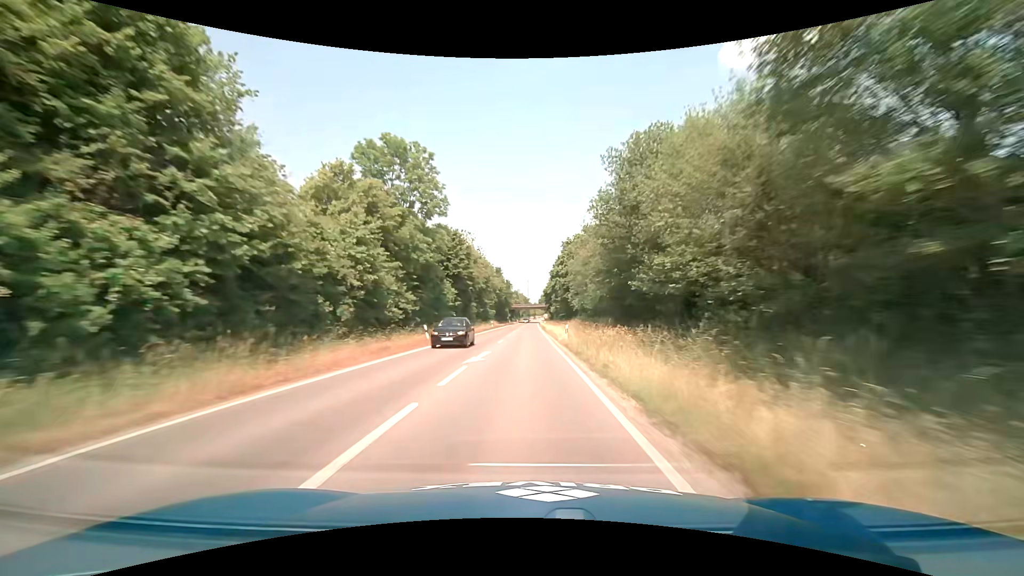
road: secondary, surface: asphalt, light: Day
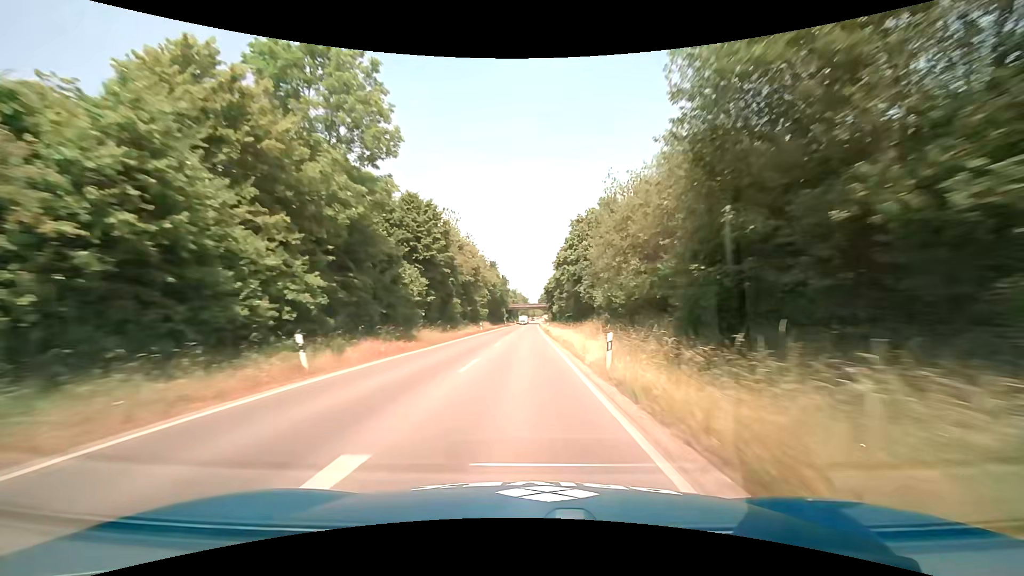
(0.0, +15.4) m; 0°
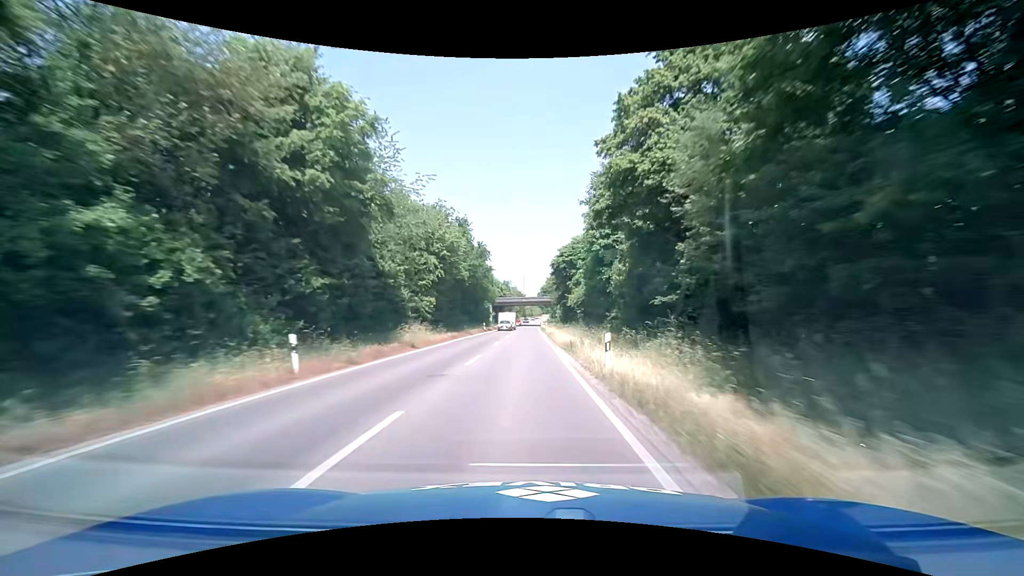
(+0.1, +46.1) m; 0°
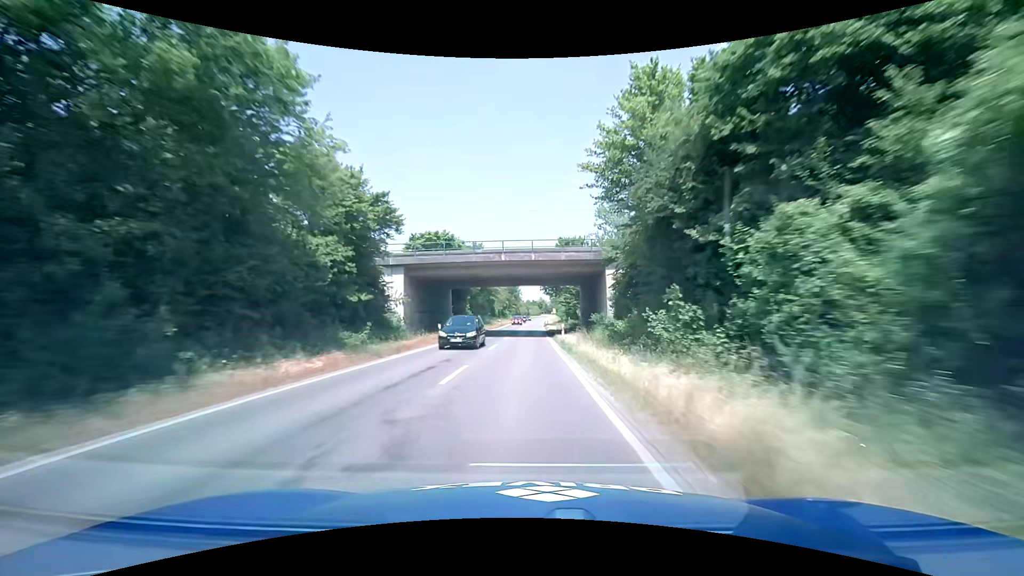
(+1.0, +76.6) m; +1°
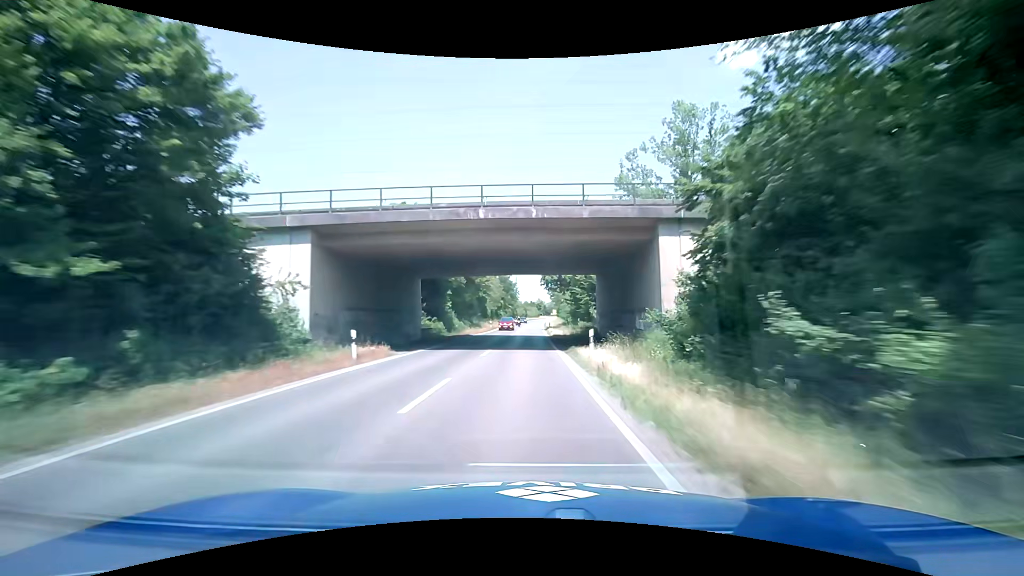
(0.0, +15.3) m; 0°
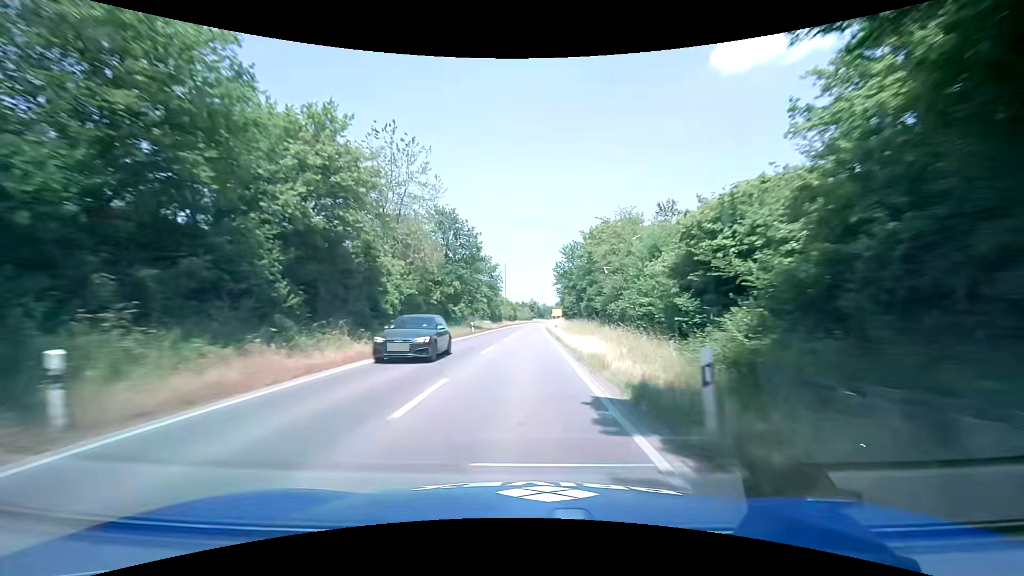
(+0.4, +60.4) m; +1°
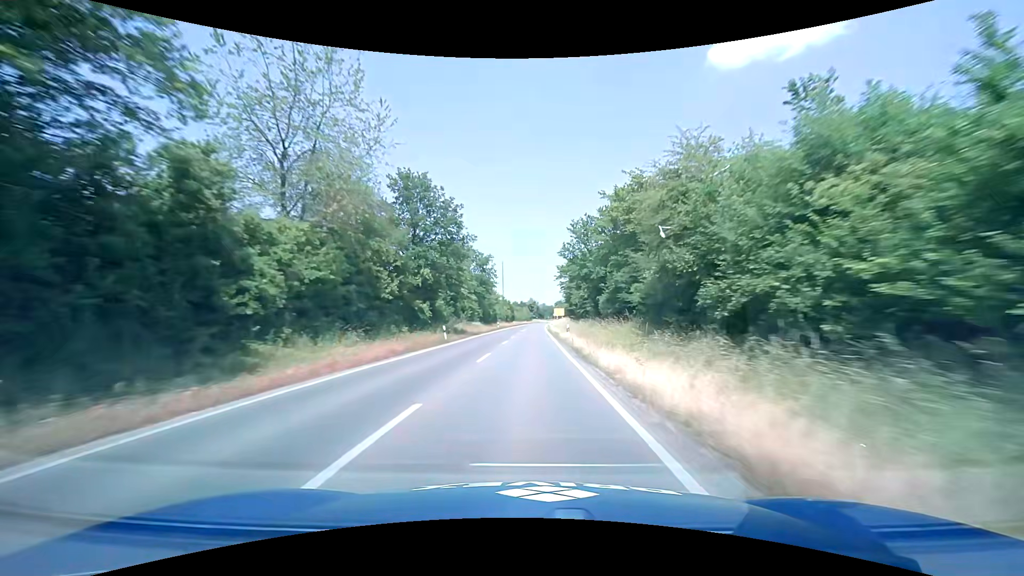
(0.0, +14.2) m; 0°
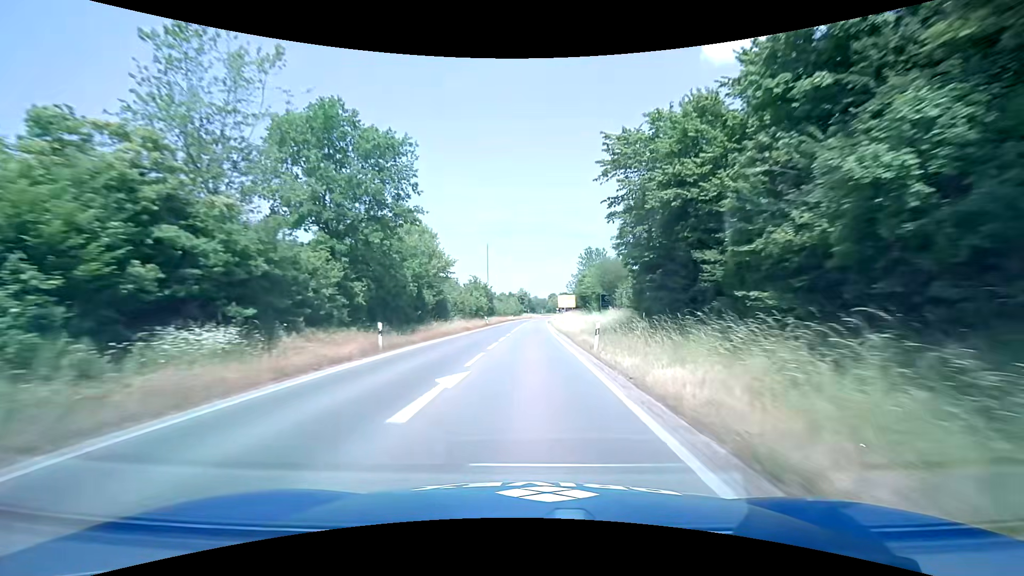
(+0.4, +52.3) m; +1°
(0, +10) (0, +20) (0, +30) (0, +40) (+1, +50) (+1, +60) (+1, +70) (+2, +80) (+2, +90) (+2, +100) m
